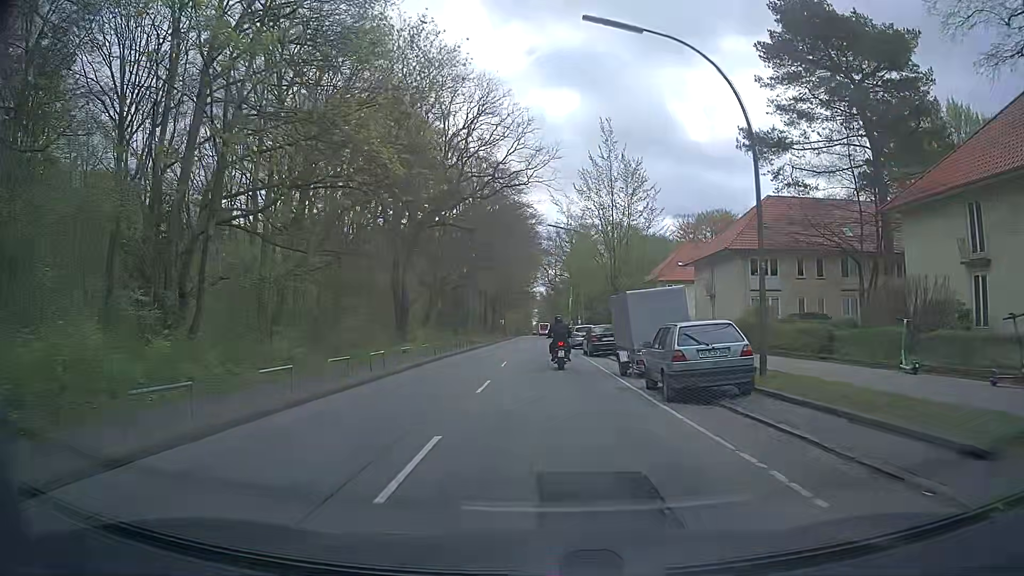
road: tertiary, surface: asphalt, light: Day
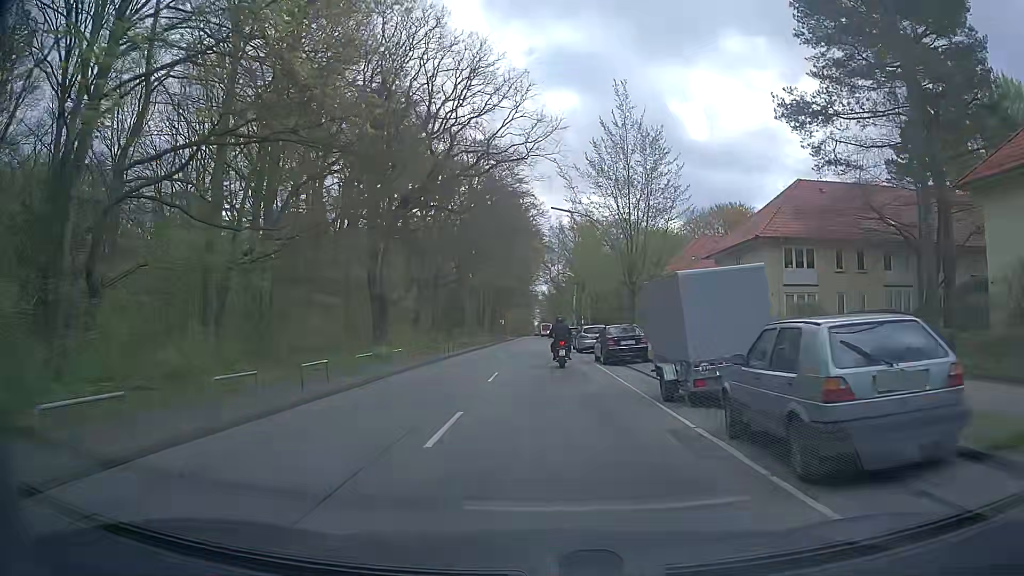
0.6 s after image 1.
(0.0, +6.5) m; 0°
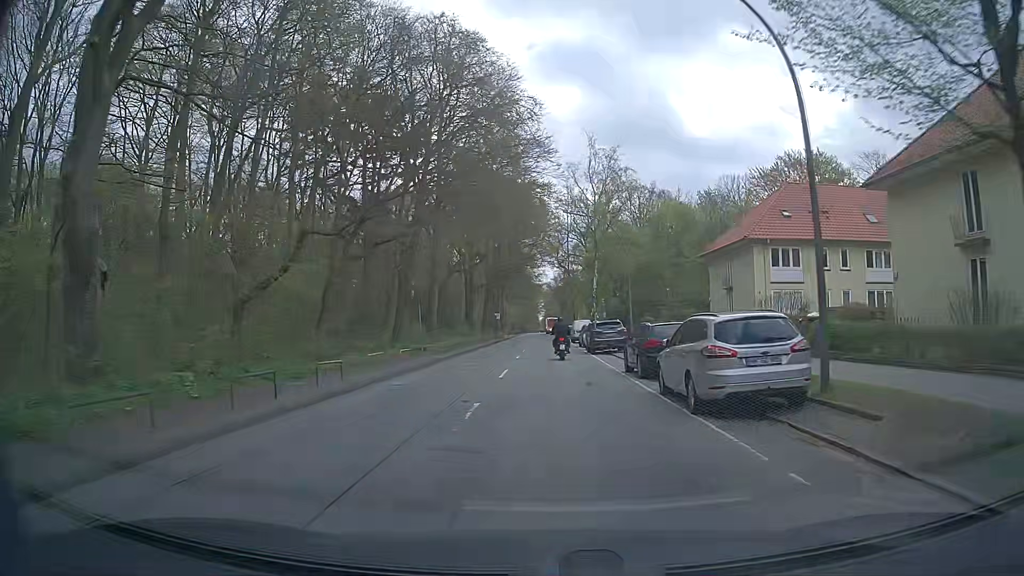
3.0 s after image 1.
(-0.3, +26.8) m; -1°
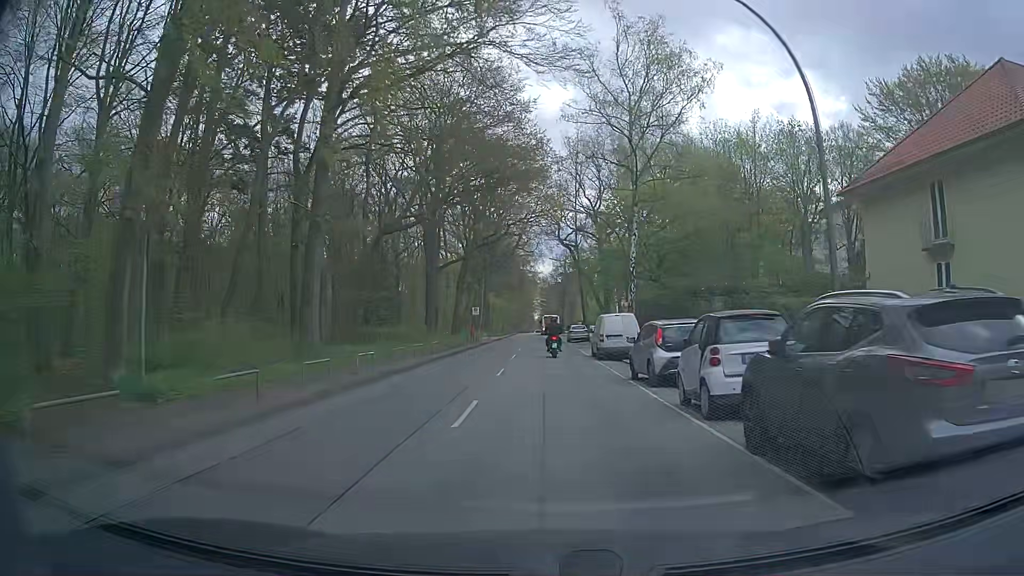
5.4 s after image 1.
(+0.3, +28.0) m; +1°
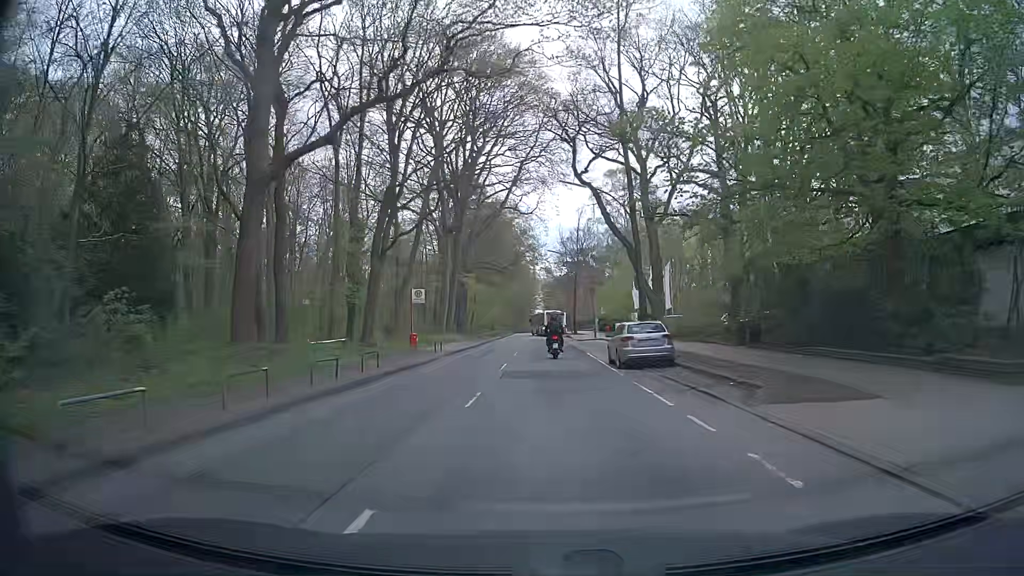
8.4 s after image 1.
(-0.1, +35.6) m; 0°
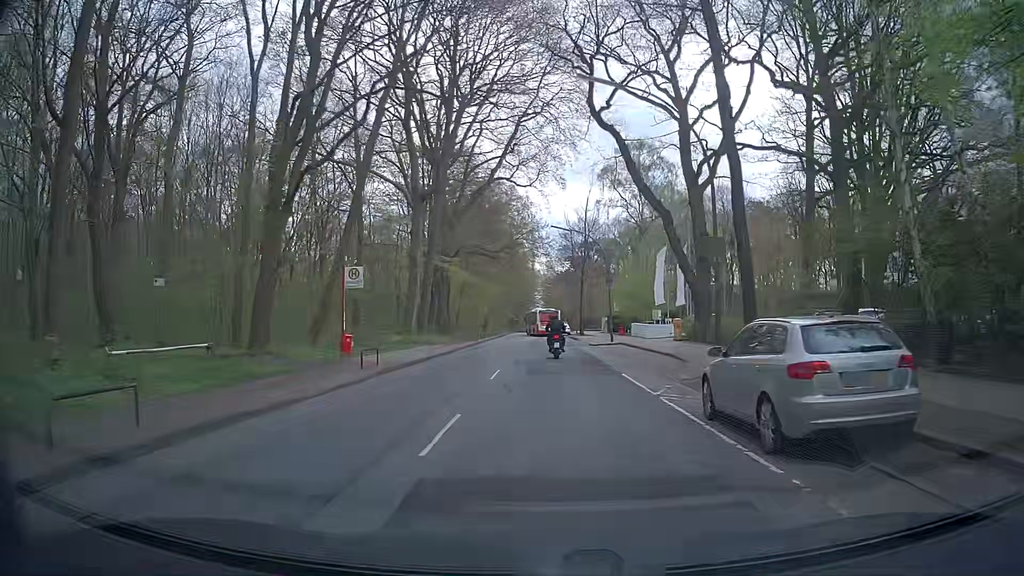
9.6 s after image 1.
(0.0, +13.8) m; 0°
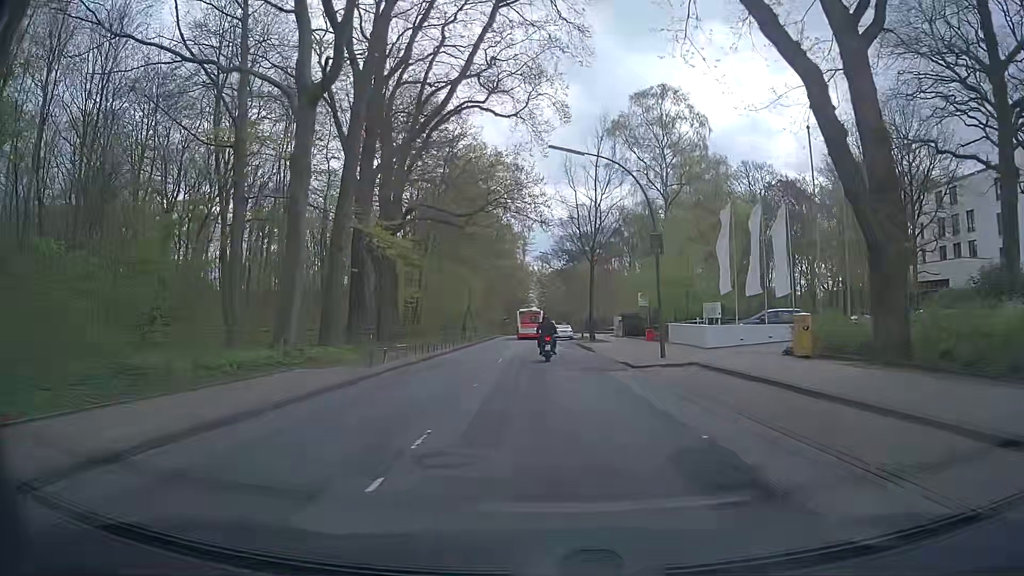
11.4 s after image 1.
(-0.1, +20.3) m; 0°
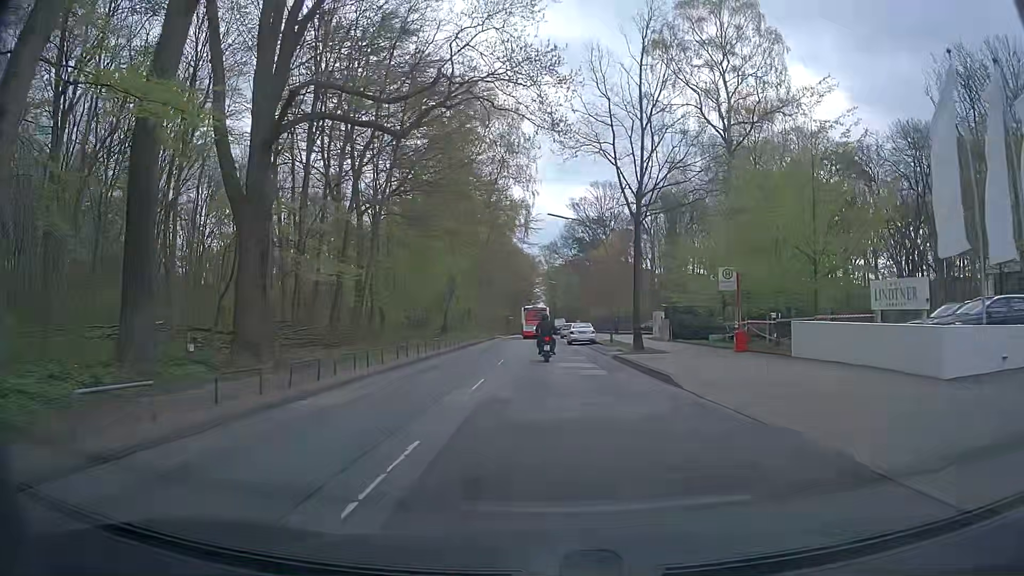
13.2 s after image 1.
(0.0, +19.8) m; 0°
(0, +10) (0, +20) (-1, +30) (-1, +40) (-1, +50) (-2, +60) (-2, +70) (-2, +80) (-2, +90) (-3, +100) m
